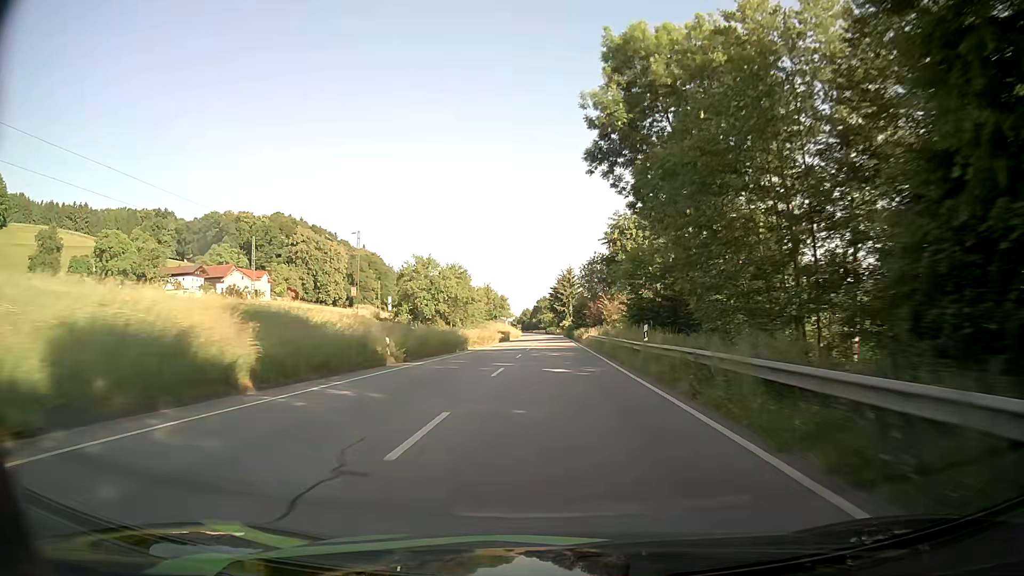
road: primary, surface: asphalt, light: Day
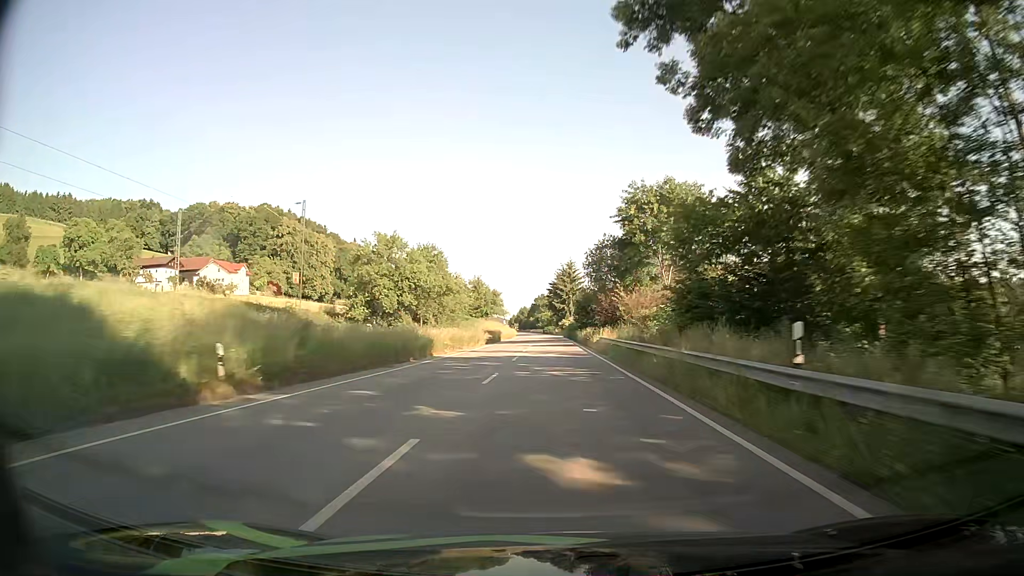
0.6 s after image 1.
(0.0, +14.9) m; 0°
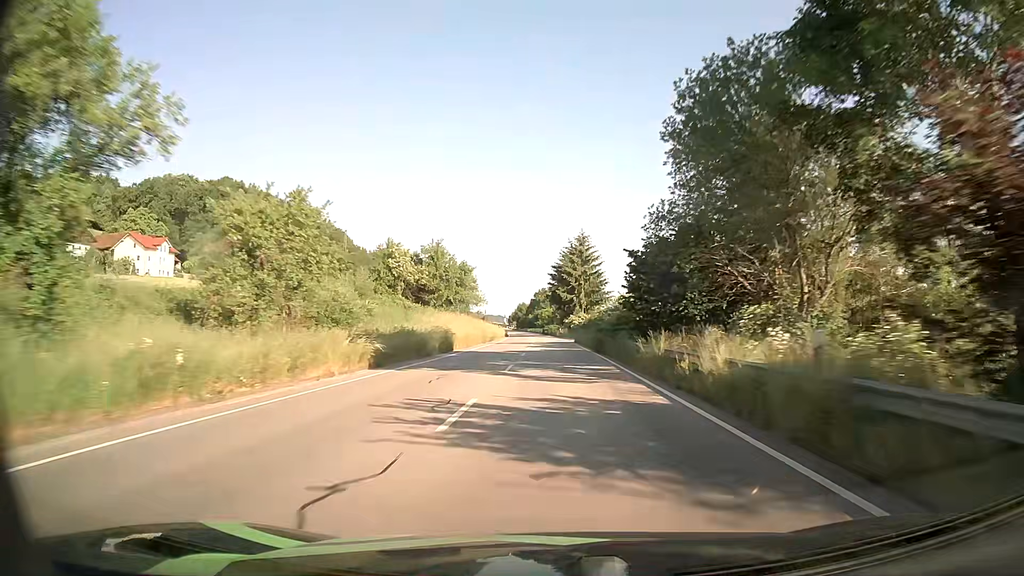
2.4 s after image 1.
(0.0, +44.4) m; 0°
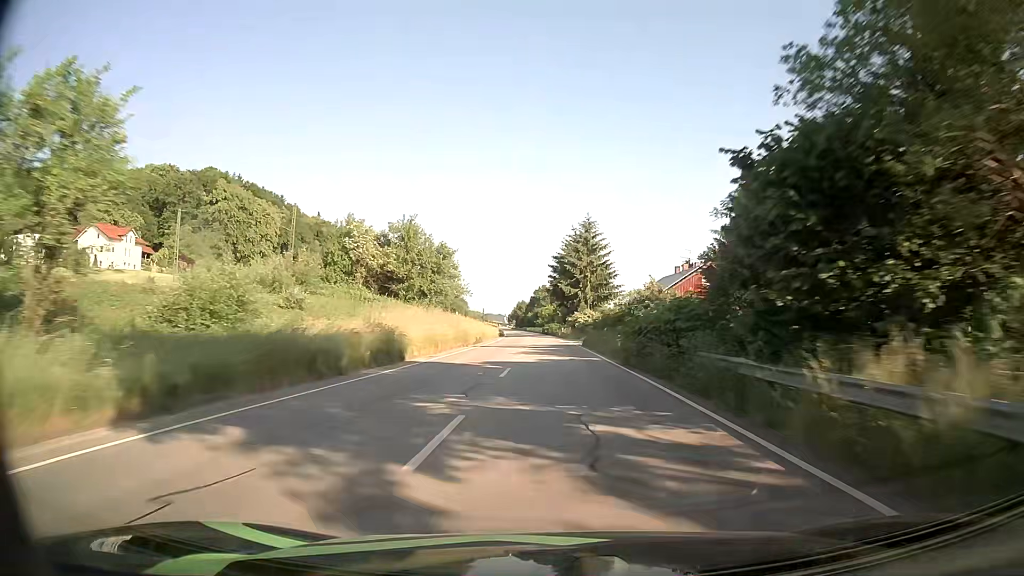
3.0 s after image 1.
(0.0, +14.8) m; 0°
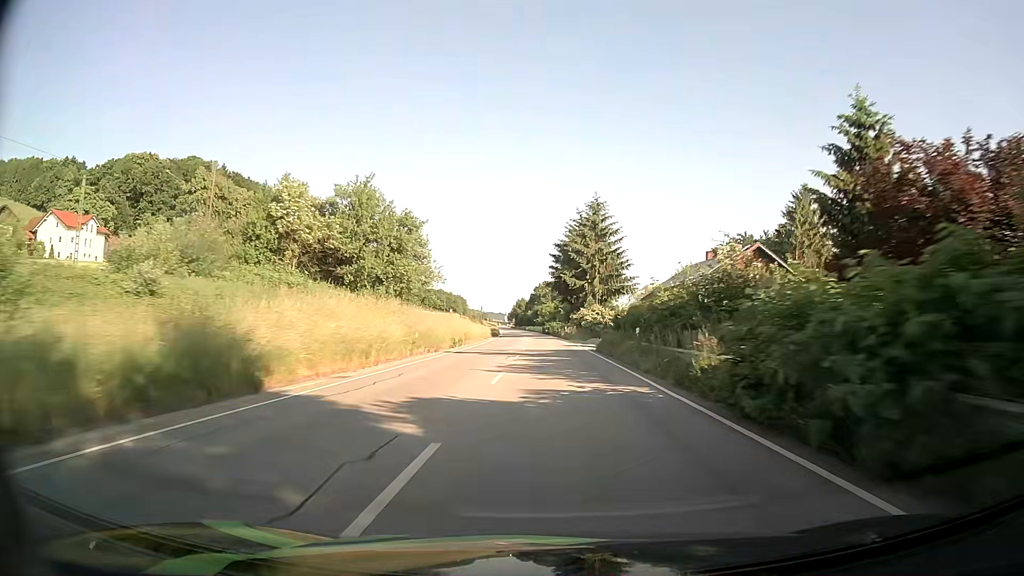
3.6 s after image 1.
(-0.1, +14.8) m; 0°
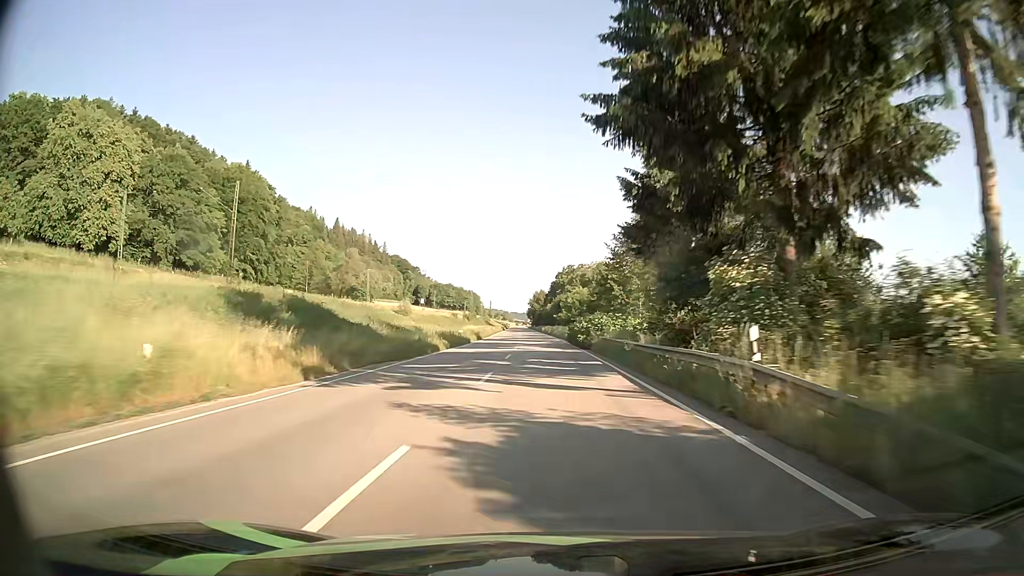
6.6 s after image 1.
(-0.8, +73.9) m; -2°
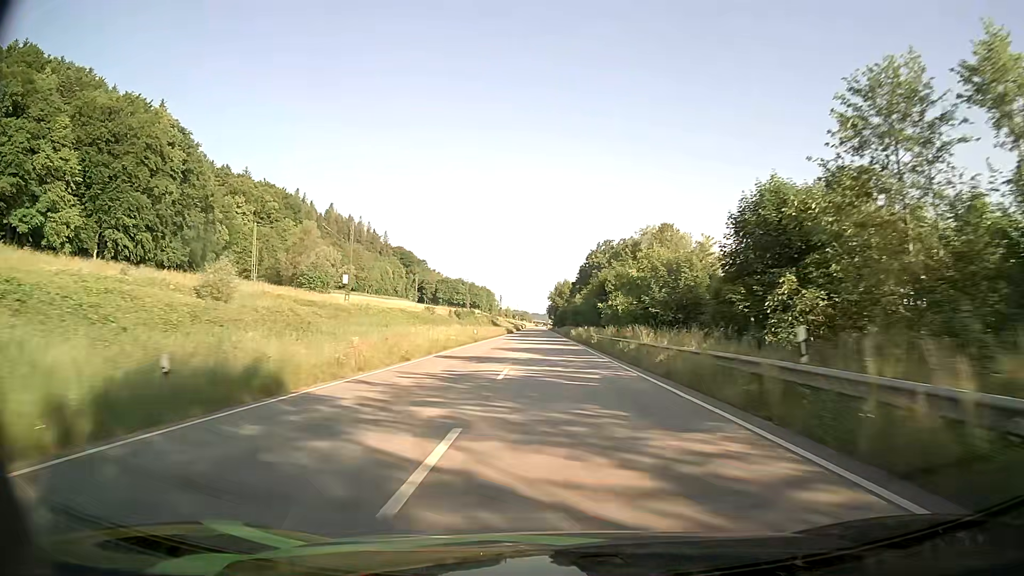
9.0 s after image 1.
(-1.5, +60.1) m; -2°
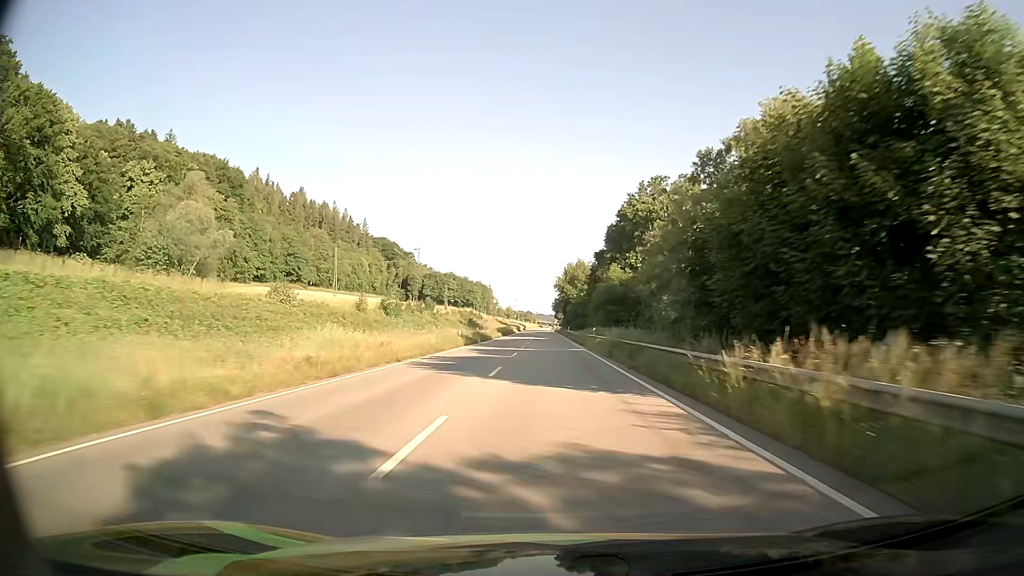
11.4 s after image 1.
(-0.2, +60.0) m; 0°
(0, +10) (0, +20) (0, +30) (0, +40) (0, +50) (0, +60) (0, +70) (0, +80) (0, +90) (0, +100) m
